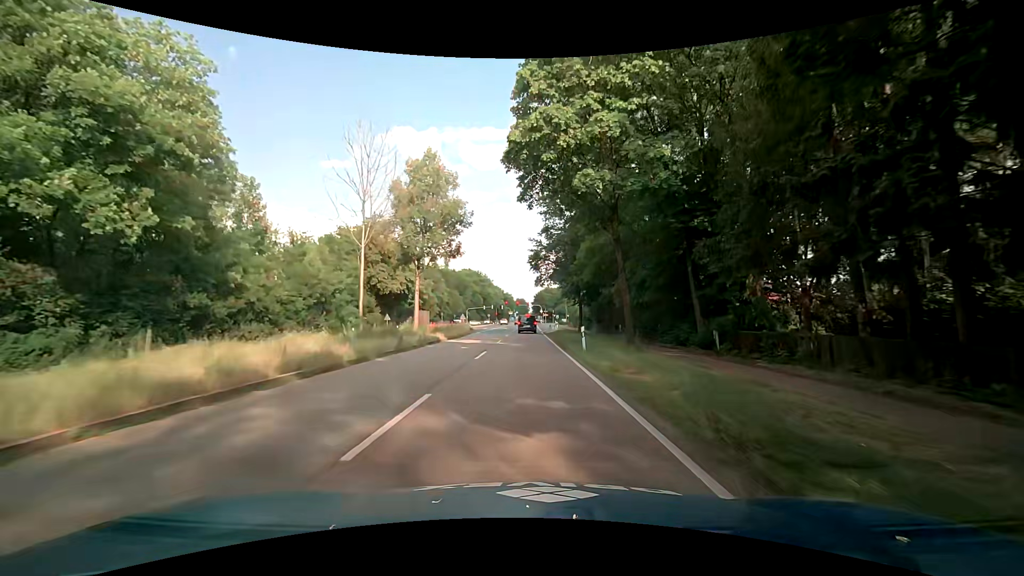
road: primary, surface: asphalt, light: Day
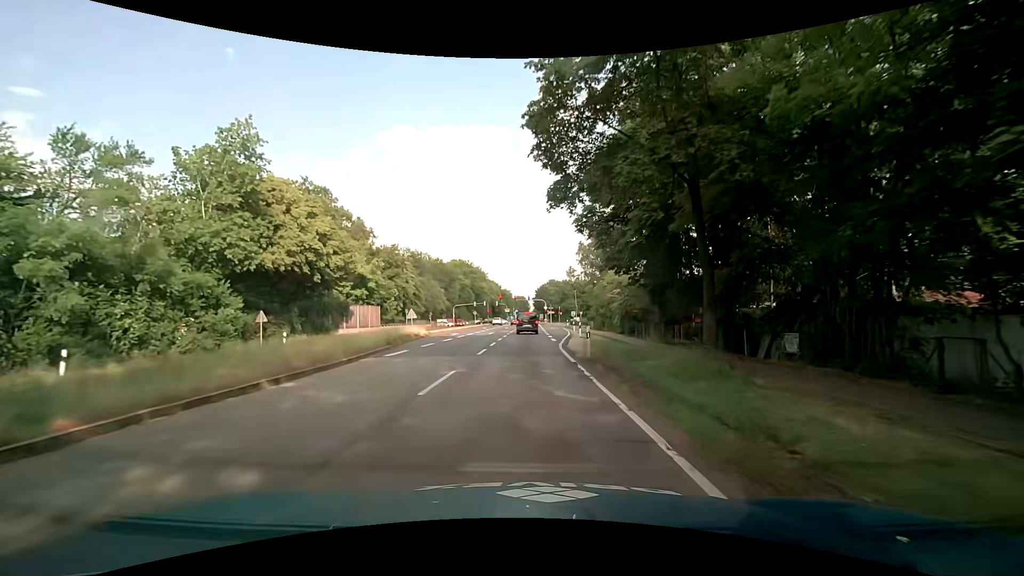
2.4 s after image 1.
(-0.2, +32.2) m; +1°
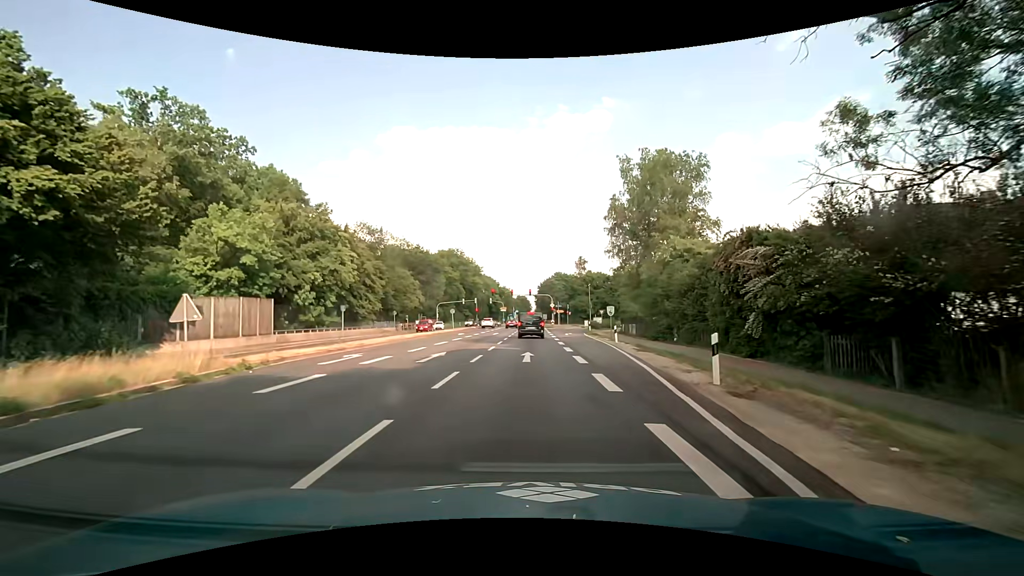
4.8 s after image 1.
(-0.4, +27.0) m; -1°
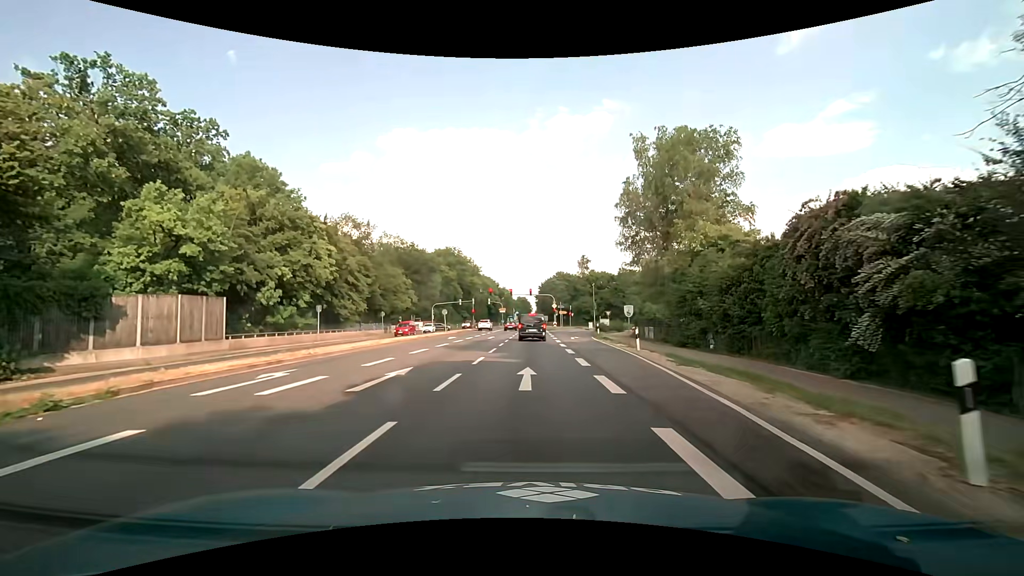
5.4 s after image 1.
(0.0, +5.9) m; 0°
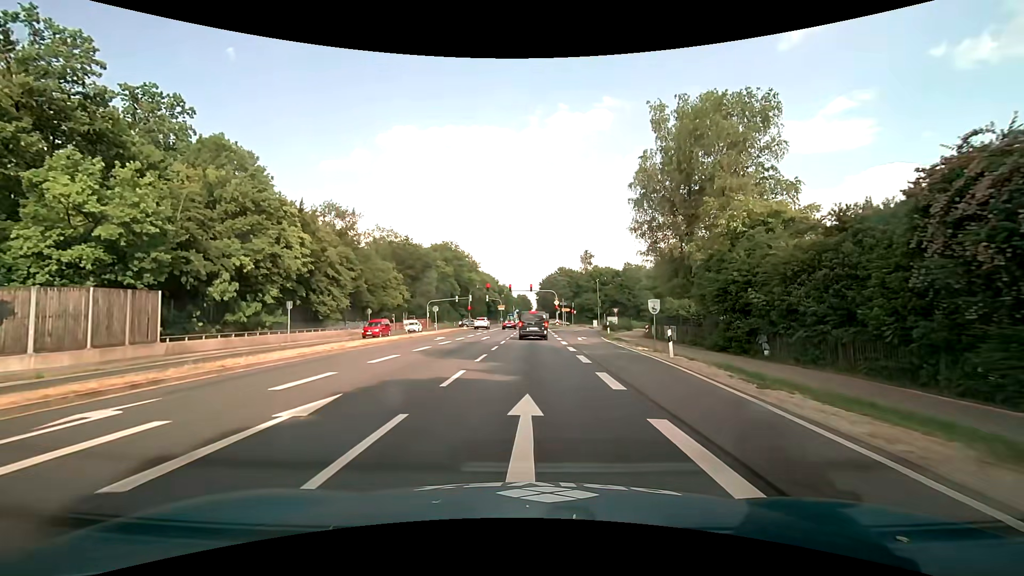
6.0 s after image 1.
(0.0, +5.5) m; 0°
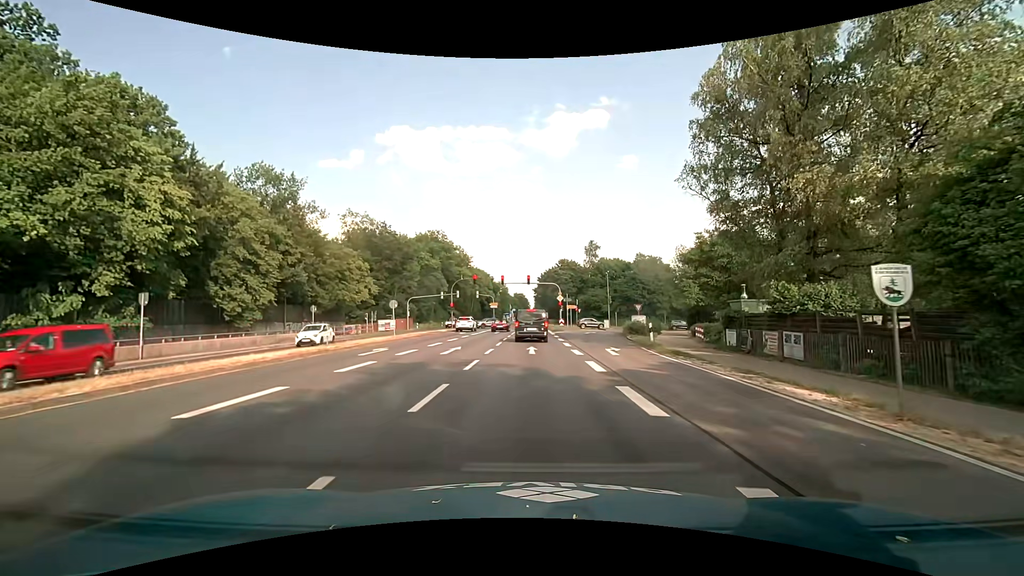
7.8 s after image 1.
(0.0, +14.5) m; 0°
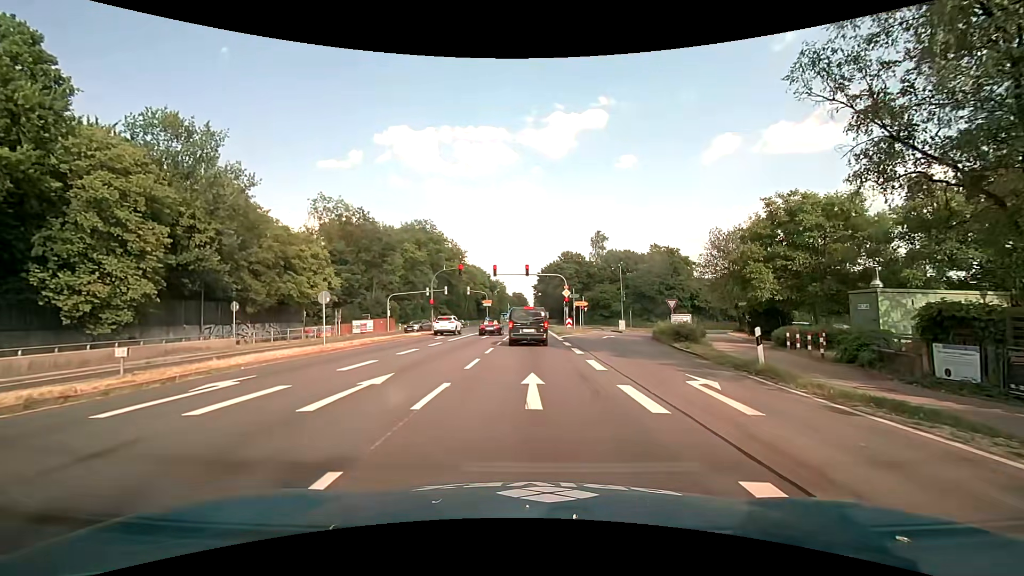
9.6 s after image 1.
(+0.1, +11.7) m; 0°
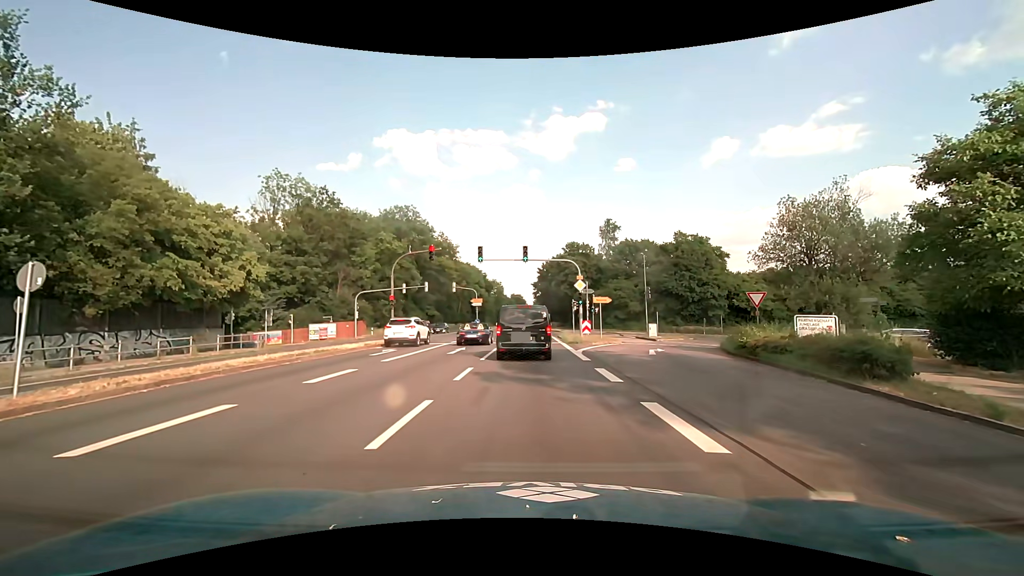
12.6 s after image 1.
(0.0, +13.8) m; +1°
(0, +10) (0, +20) (0, +30) (0, +40) (0, +50) (0, +60) (0, +70) (0, +80) (-1, +90) (-1, +100) m
